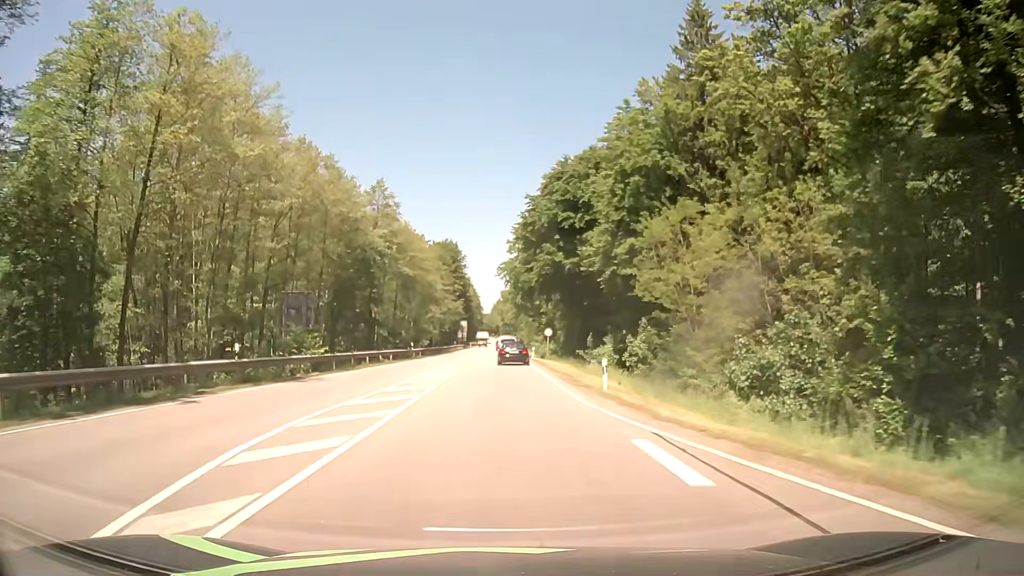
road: secondary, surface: asphalt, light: Day
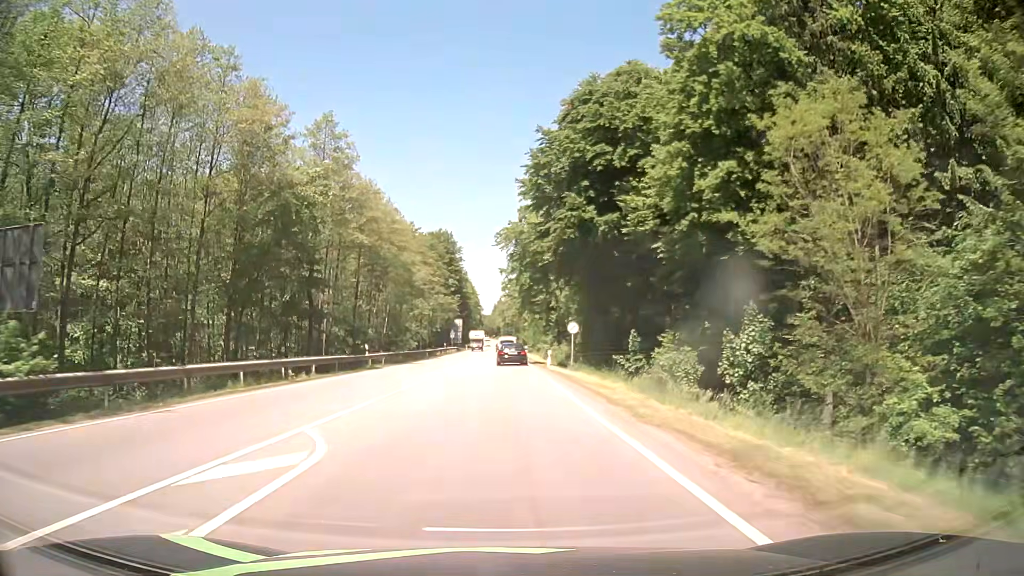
(+0.1, +20.8) m; +1°
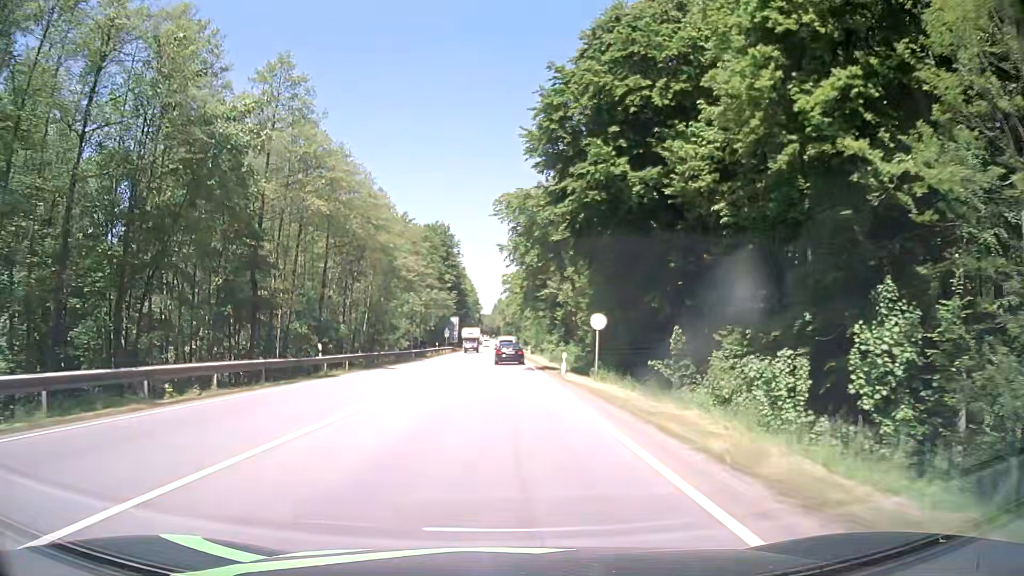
(0.0, +10.5) m; 0°
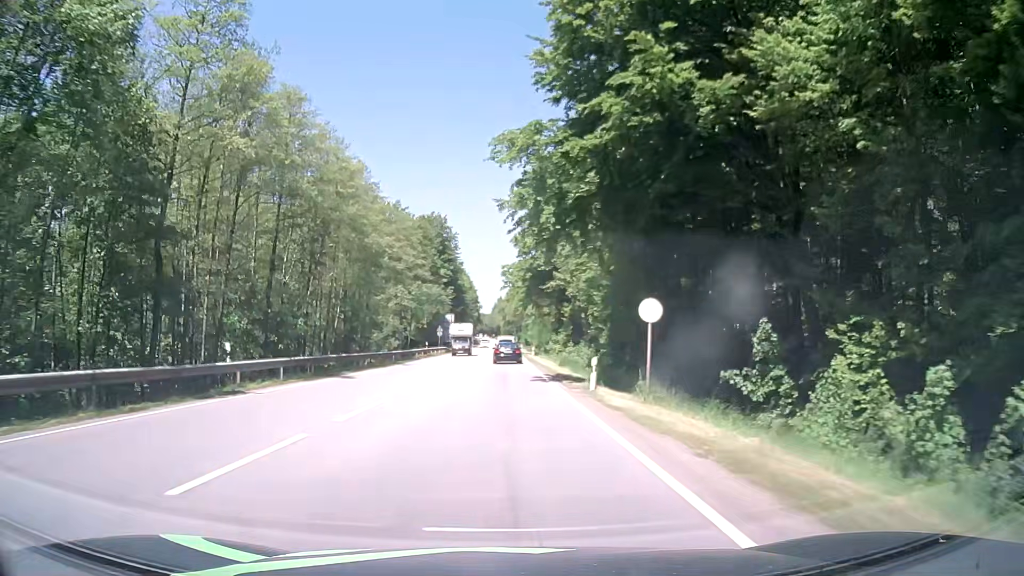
(-0.1, +10.5) m; 0°
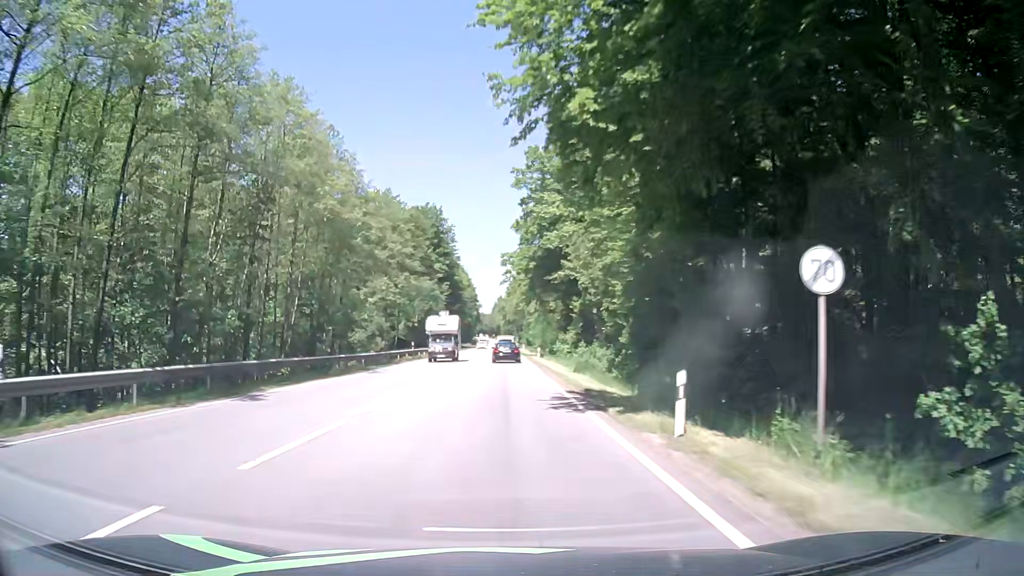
(-0.1, +10.5) m; 0°
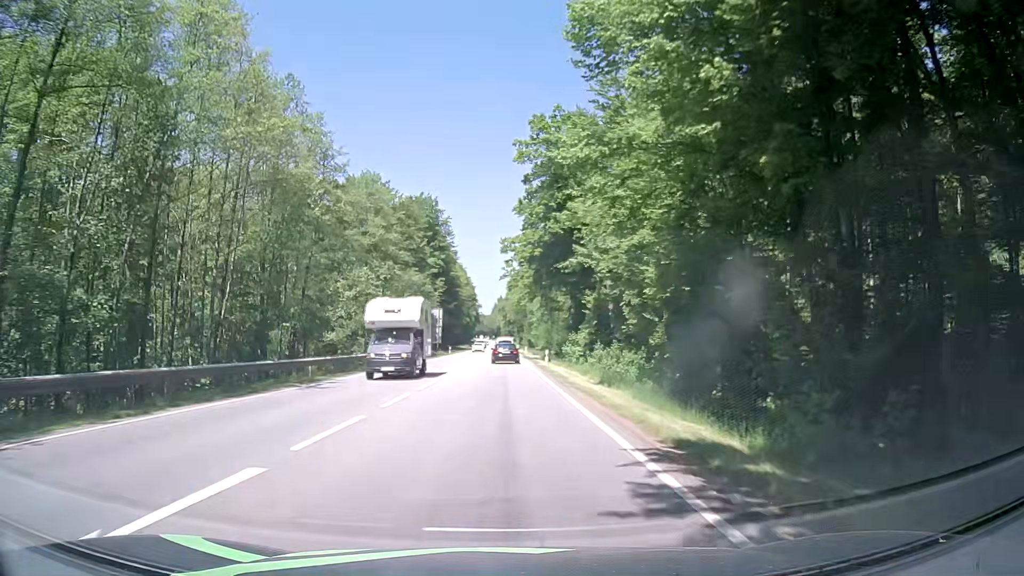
(-0.1, +10.6) m; -1°
